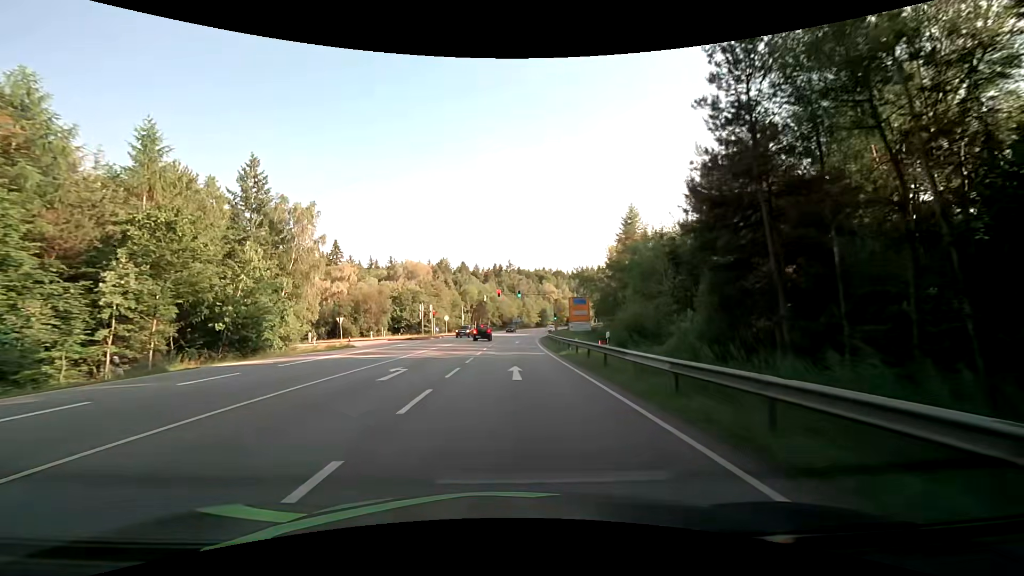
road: secondary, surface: asphalt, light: Day
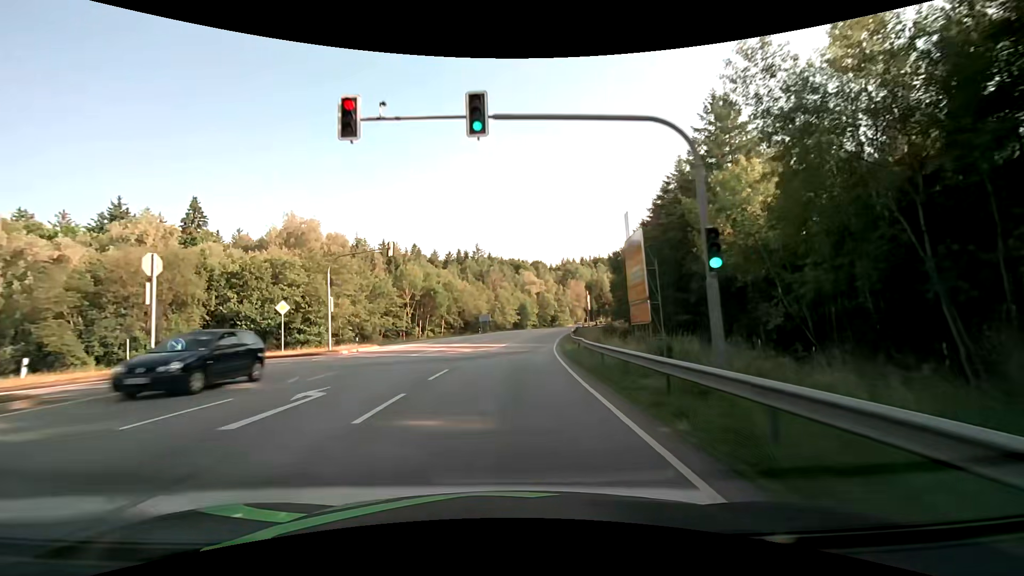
(+1.3, +53.6) m; +3°
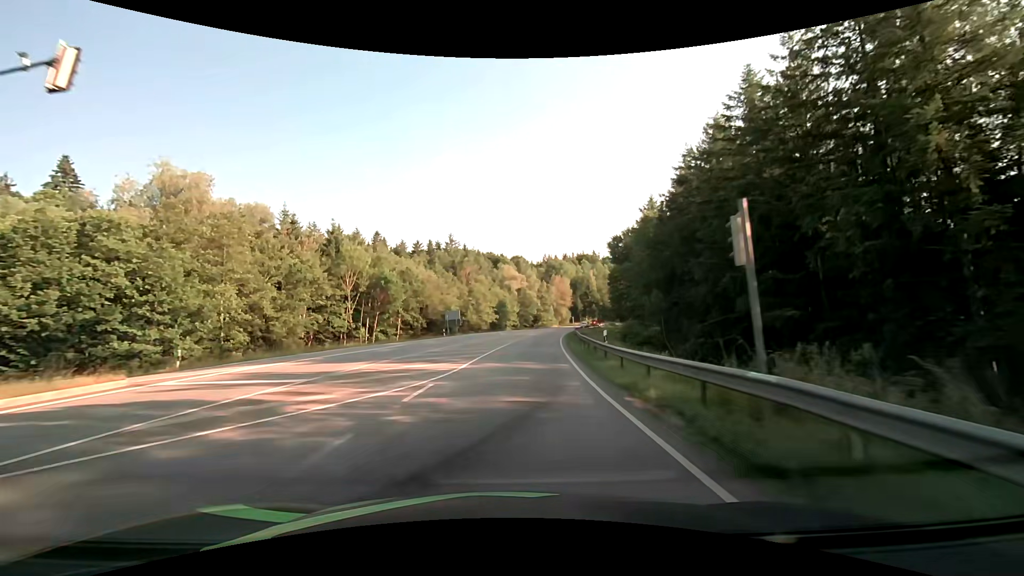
(+0.3, +21.4) m; +2°
(0, +10) (+1, +20) (+1, +30) (+2, +40) (+3, +50) (+4, +60) (+6, +70) (+8, +80) (+9, +89) (+11, +99) m
